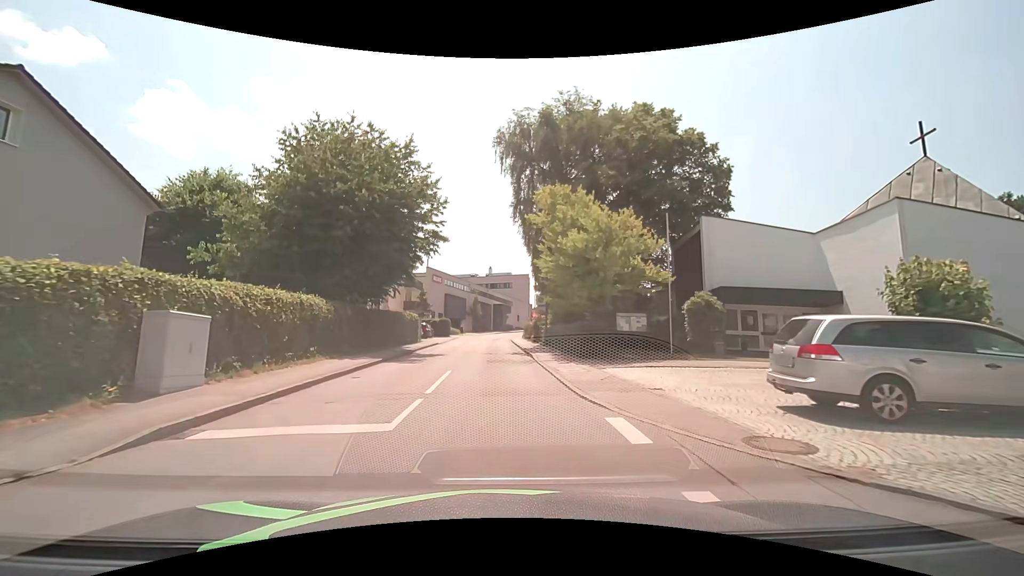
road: unclassified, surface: asphalt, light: Day
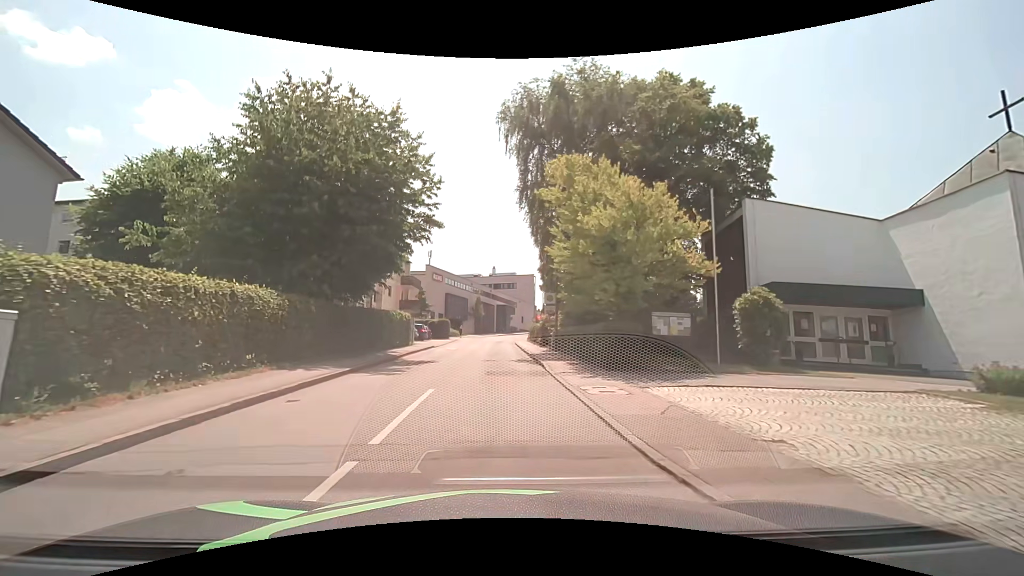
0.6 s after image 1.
(-0.1, +4.5) m; -1°
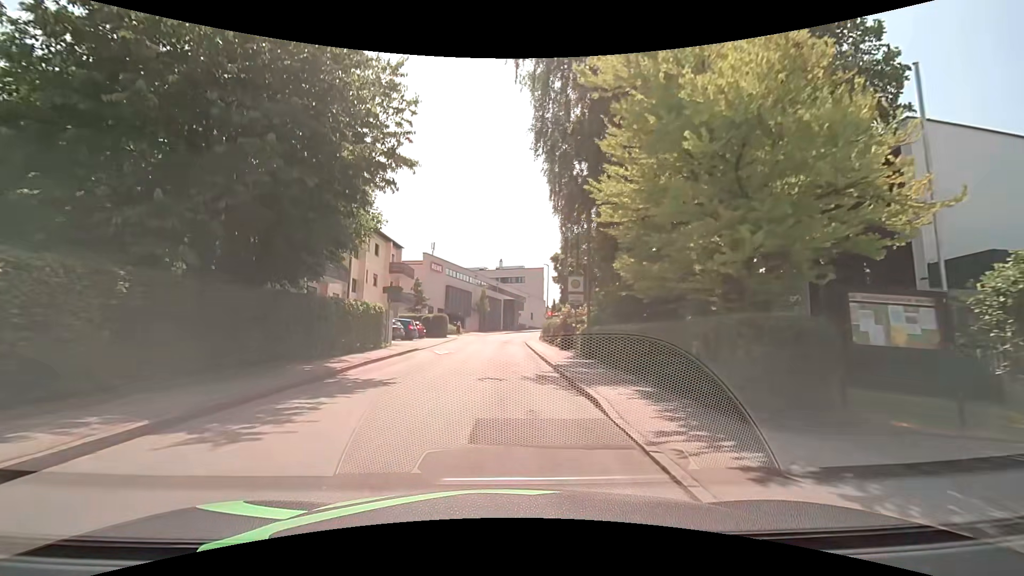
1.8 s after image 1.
(0.0, +9.0) m; -1°
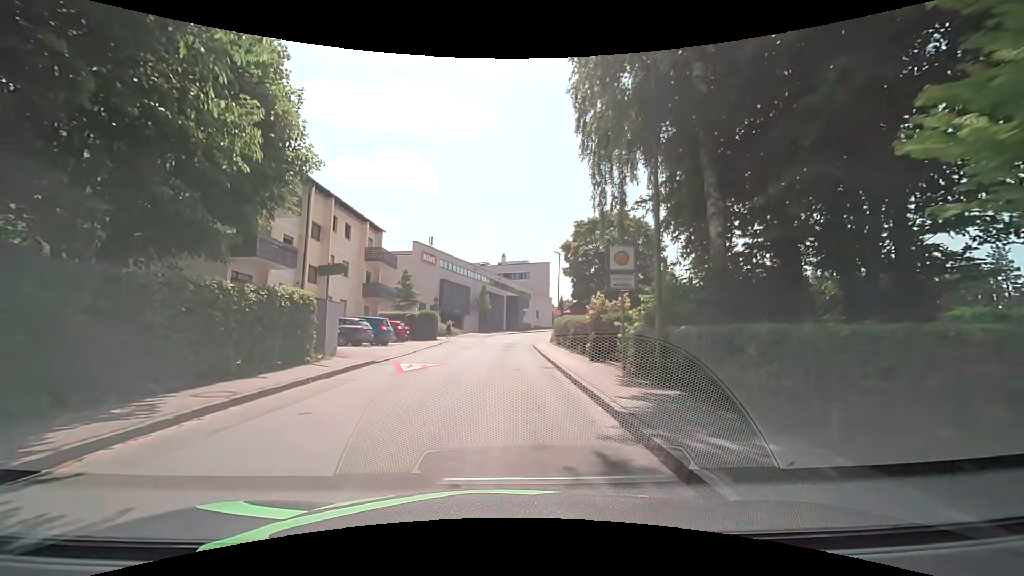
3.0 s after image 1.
(0.0, +9.0) m; 0°
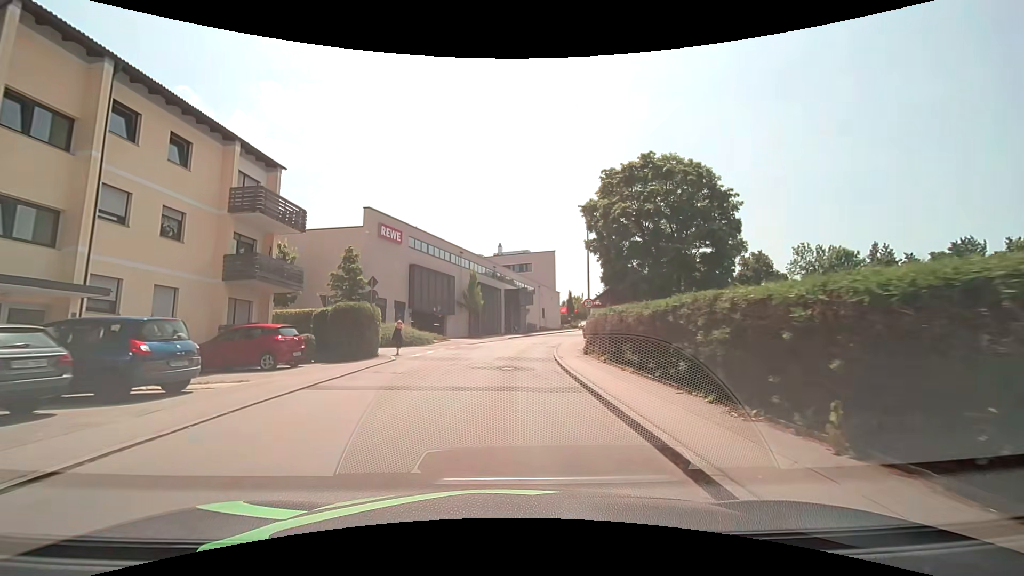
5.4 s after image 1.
(+0.1, +18.0) m; +1°
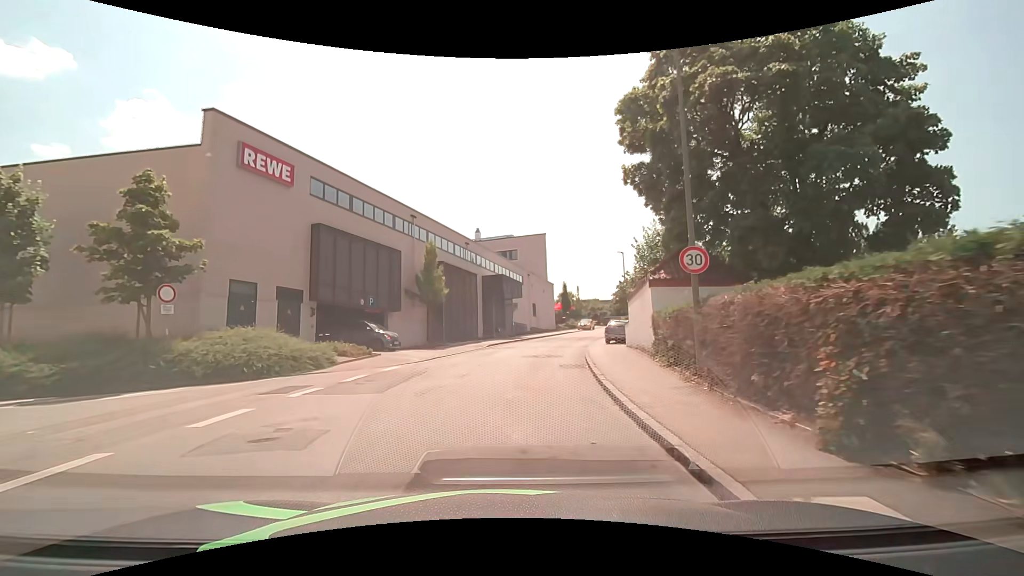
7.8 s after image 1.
(0.0, +17.9) m; +1°
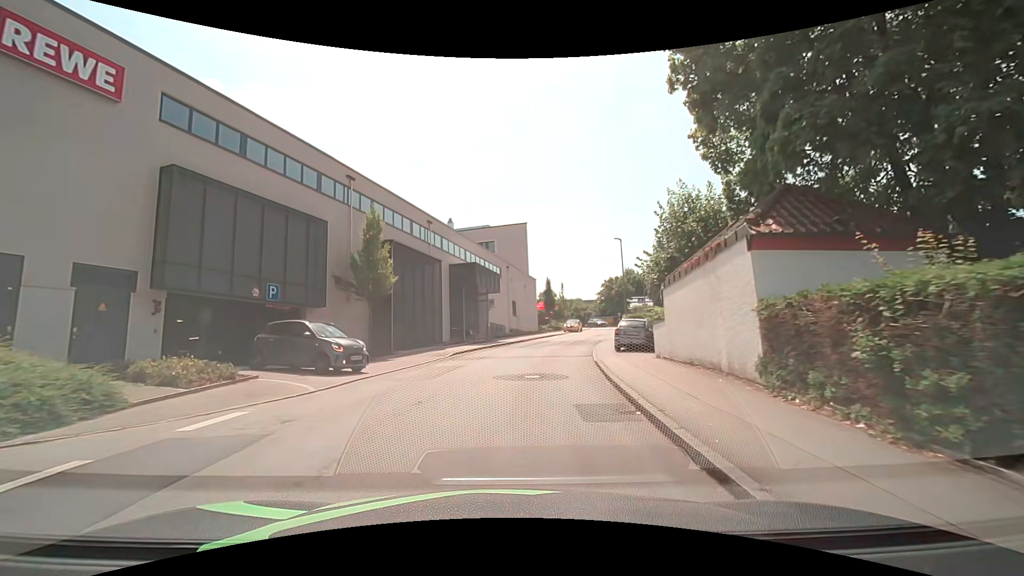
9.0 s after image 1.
(+0.2, +8.9) m; +3°
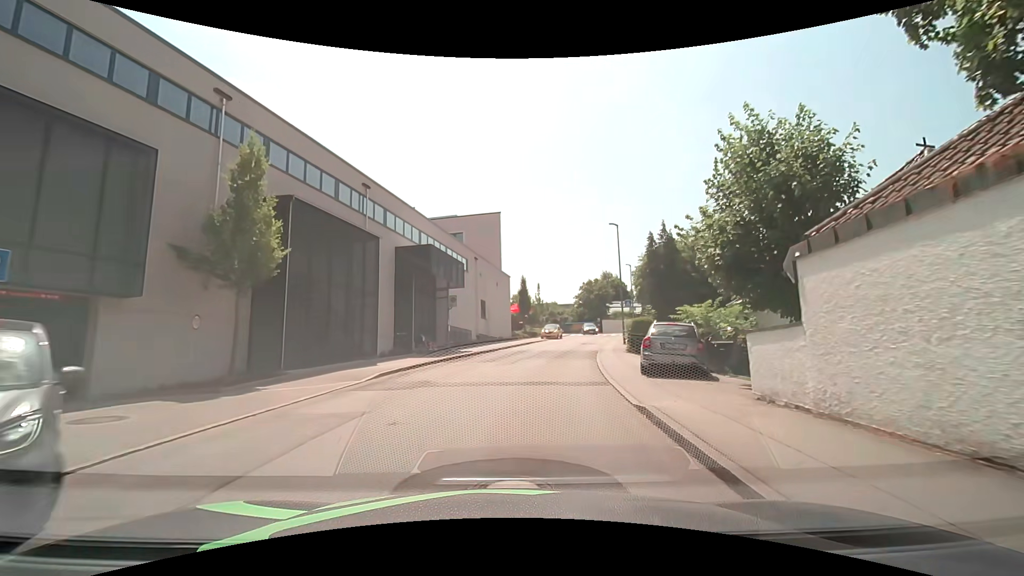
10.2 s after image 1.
(+0.2, +8.9) m; +3°
